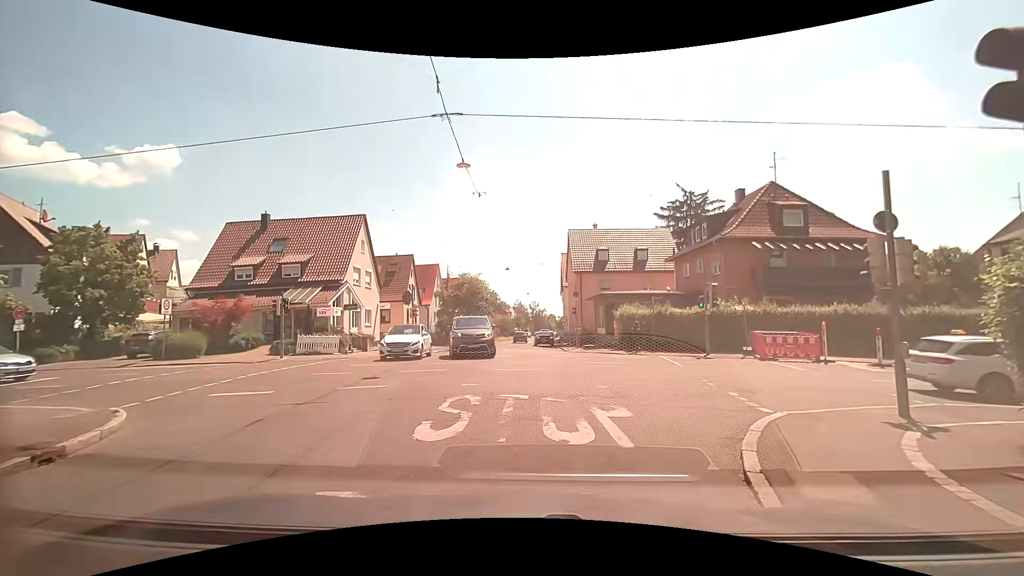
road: residential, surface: asphalt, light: Day
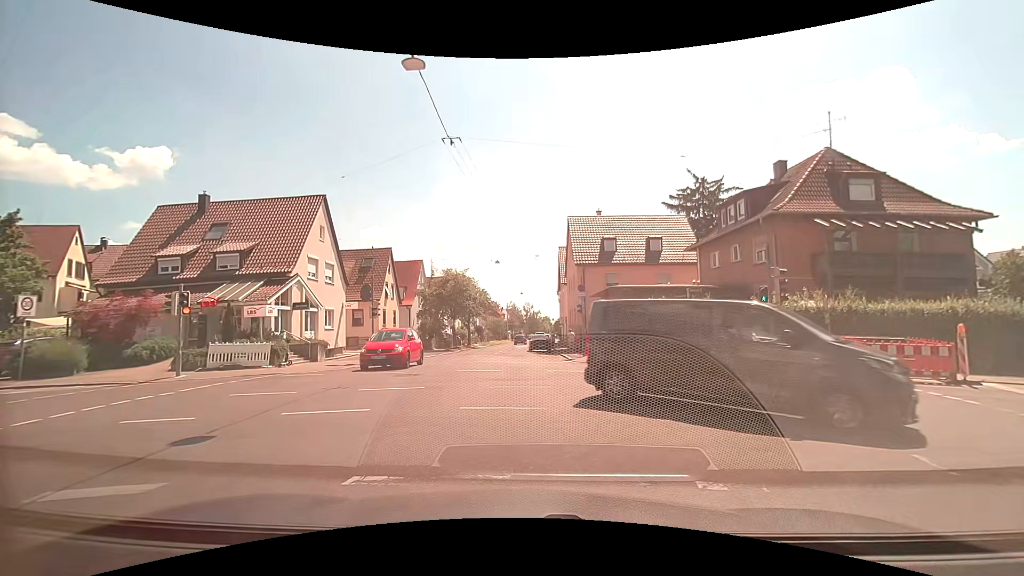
(0.0, +6.9) m; 0°
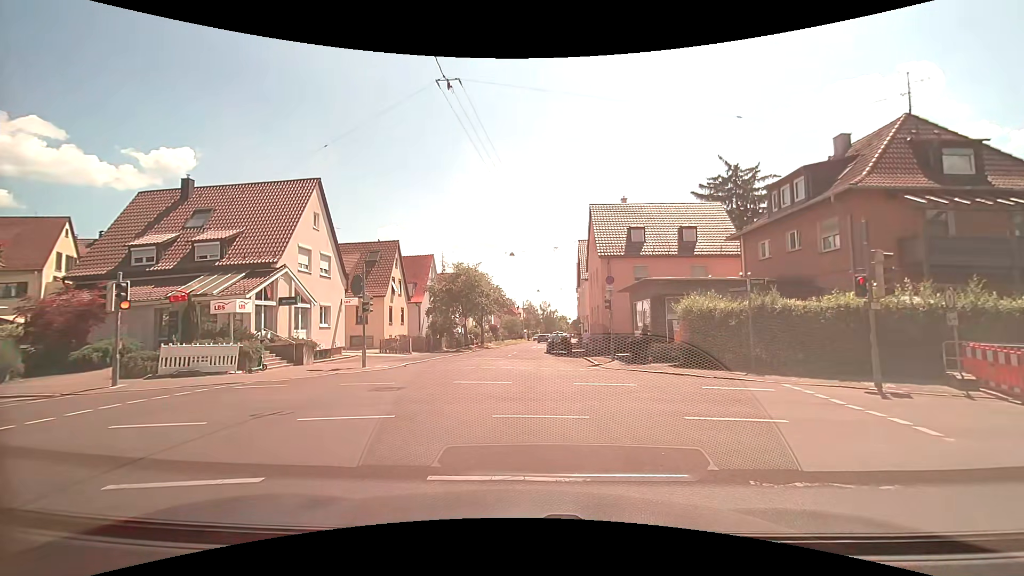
(0.0, +3.8) m; -2°
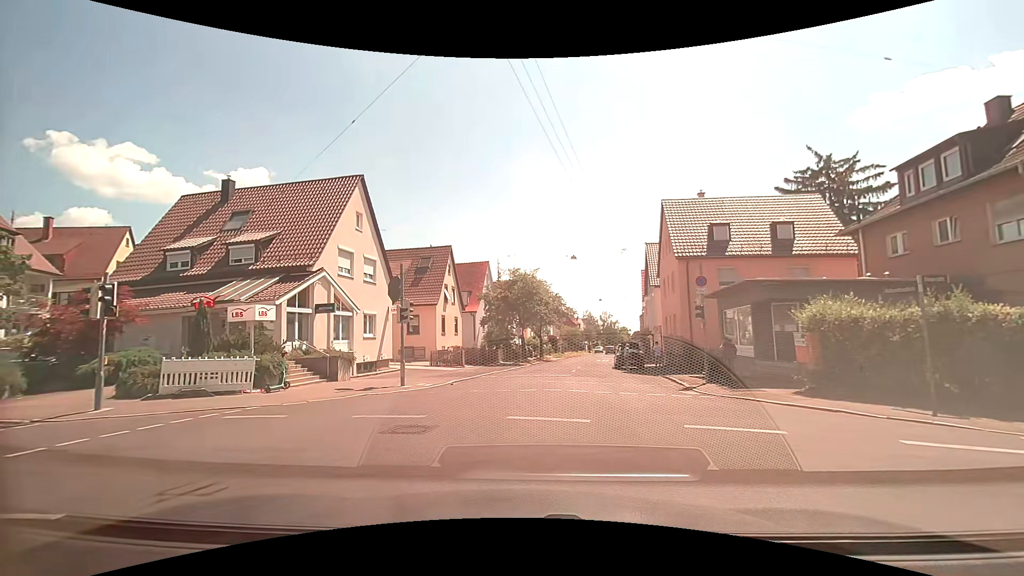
(-0.2, +3.9) m; -6°
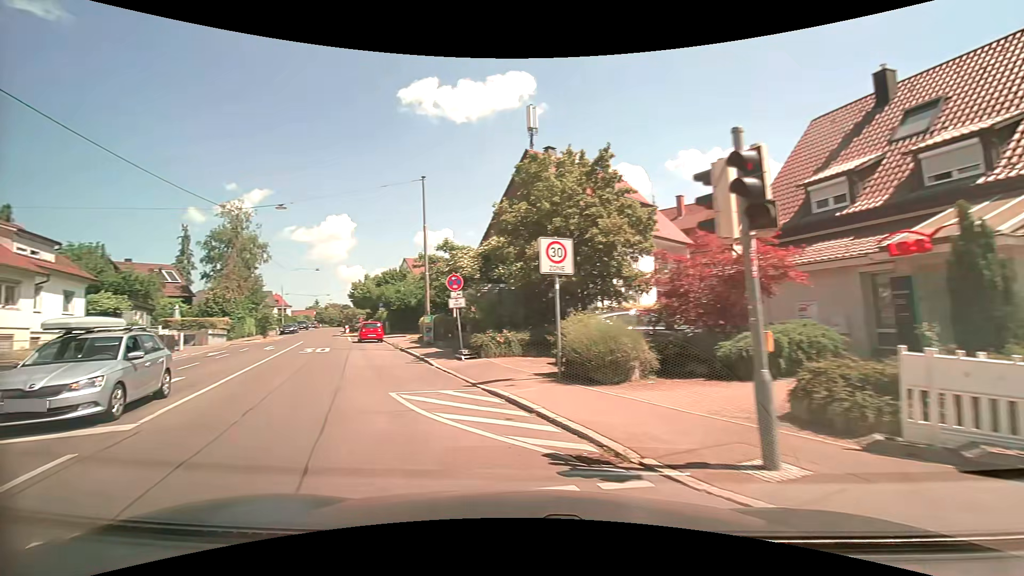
(-5.3, +9.3) m; -63°
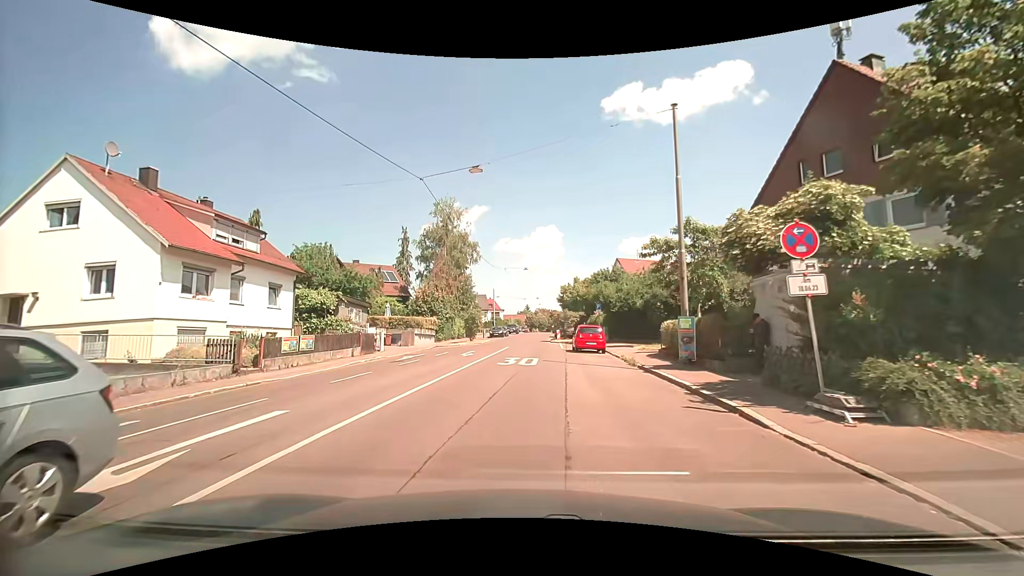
(-2.8, +9.0) m; -24°
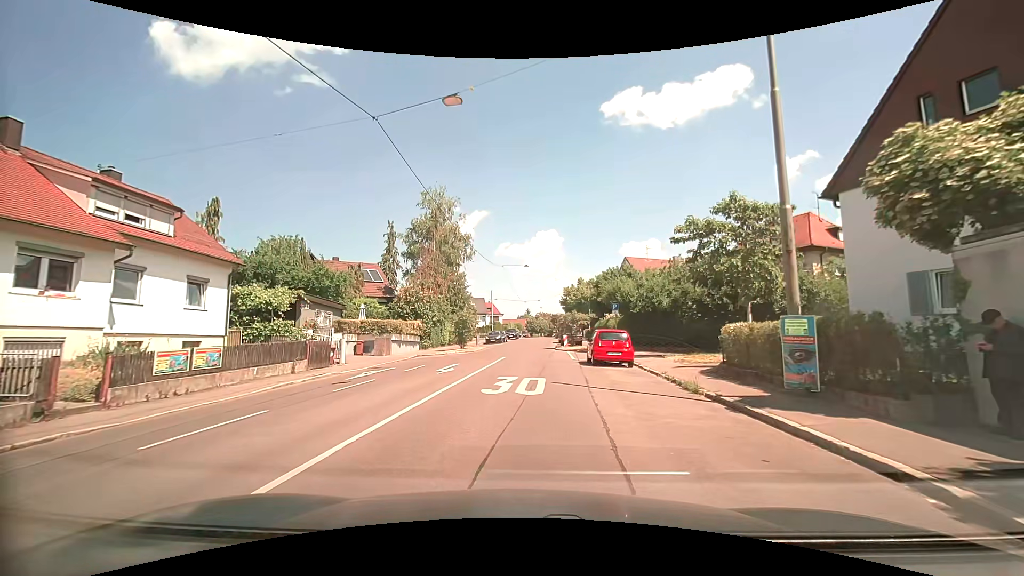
(-0.1, +6.8) m; -1°
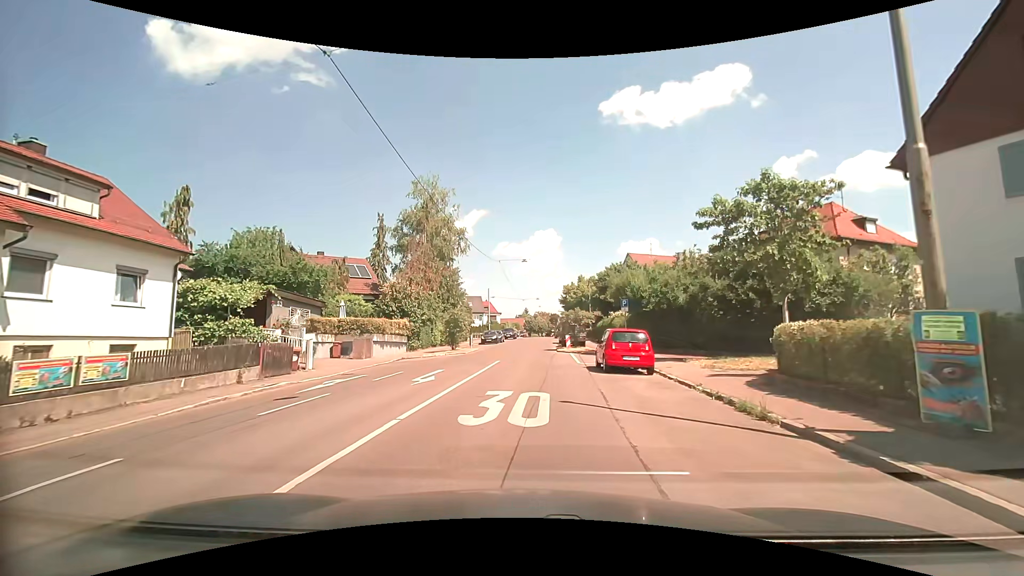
(0.0, +3.5) m; +1°
(0, +10) (0, +20) (0, +30) (+1, +40) (+1, +50) (+2, +60) (+2, +70) (+3, +80) (+3, +90) (+4, +100) m
